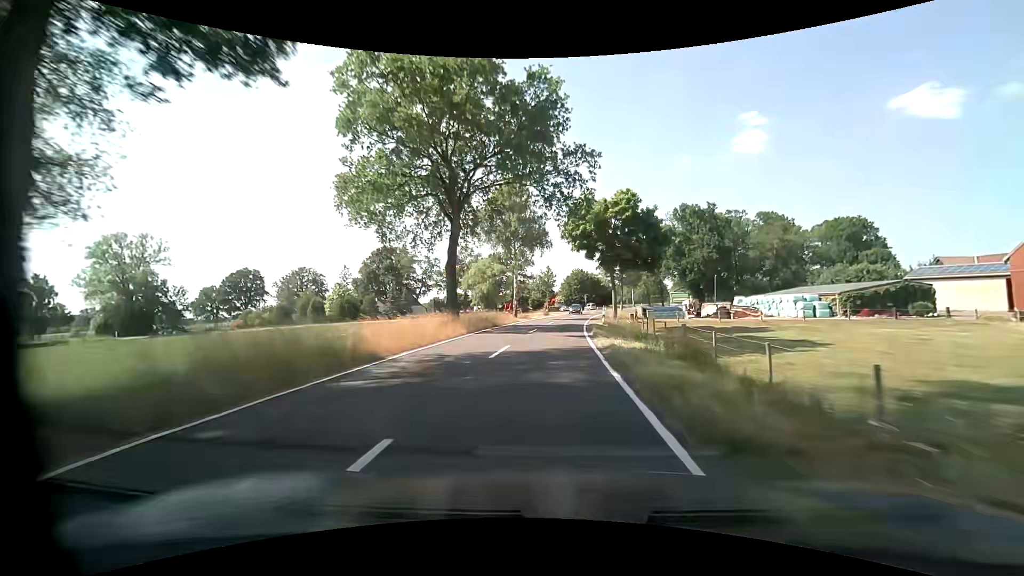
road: tertiary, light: Day
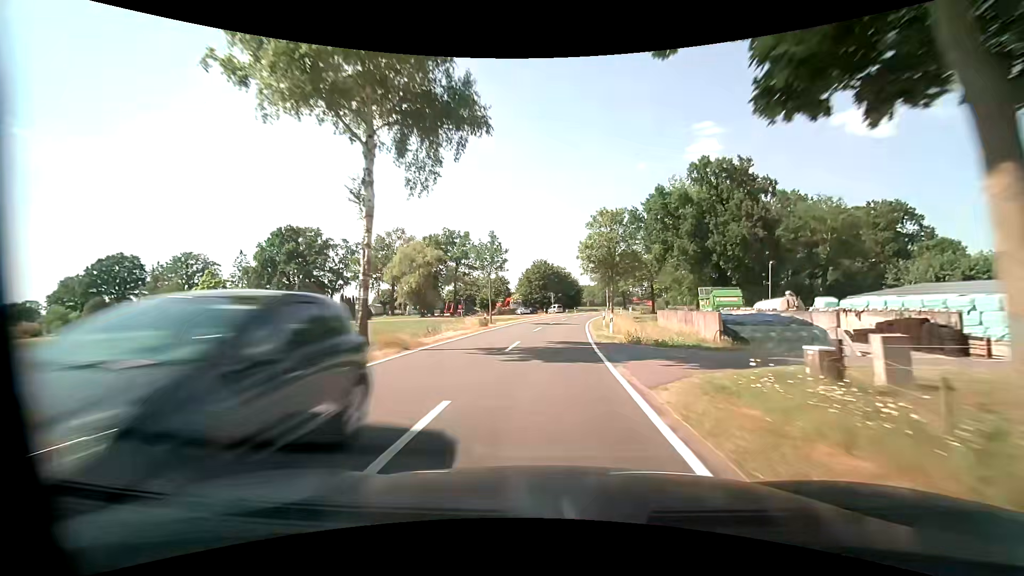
(+1.2, +33.8) m; +4°
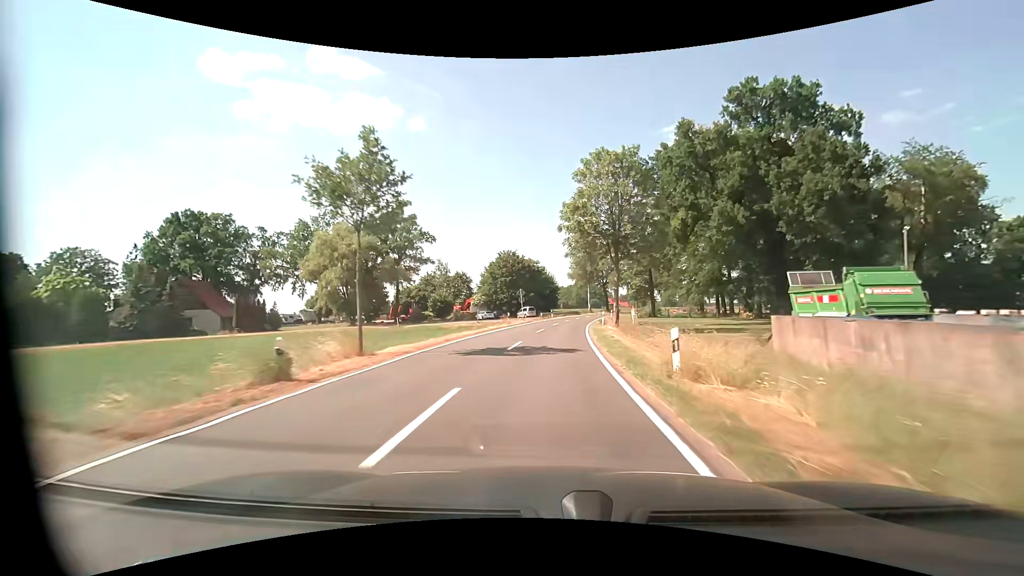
(+0.7, +22.5) m; +3°
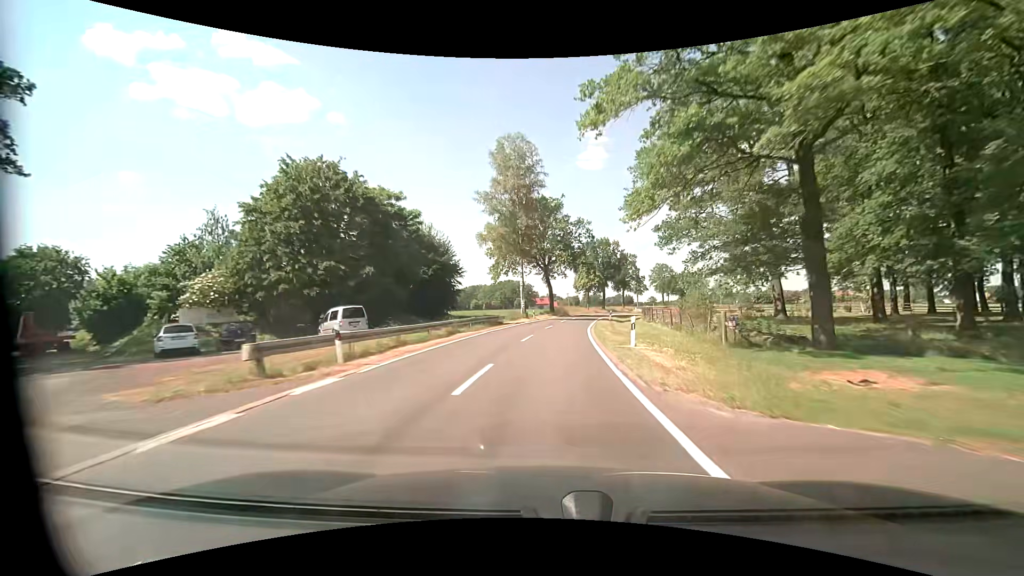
(+4.1, +56.2) m; +8°
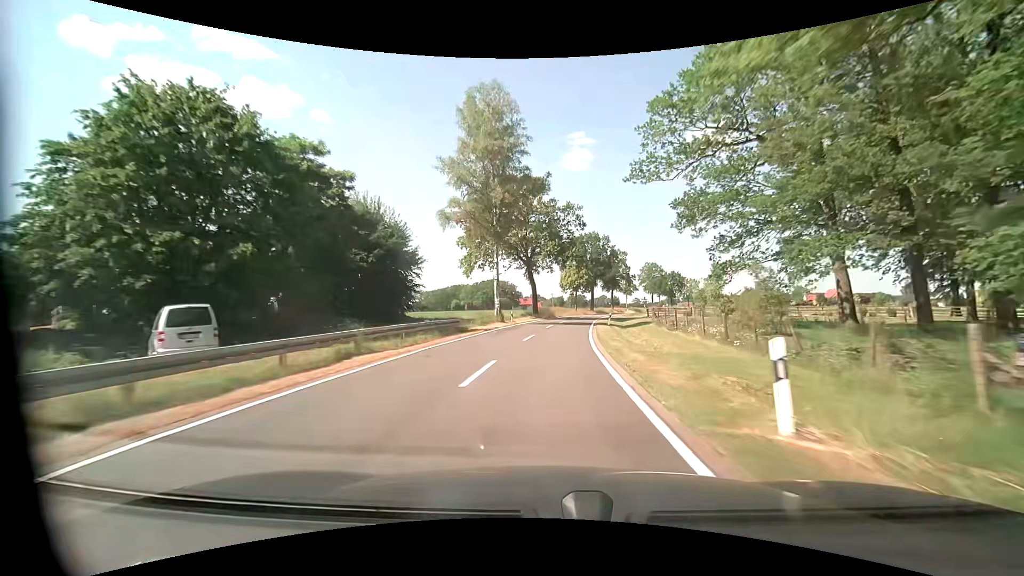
(+0.3, +11.3) m; +2°
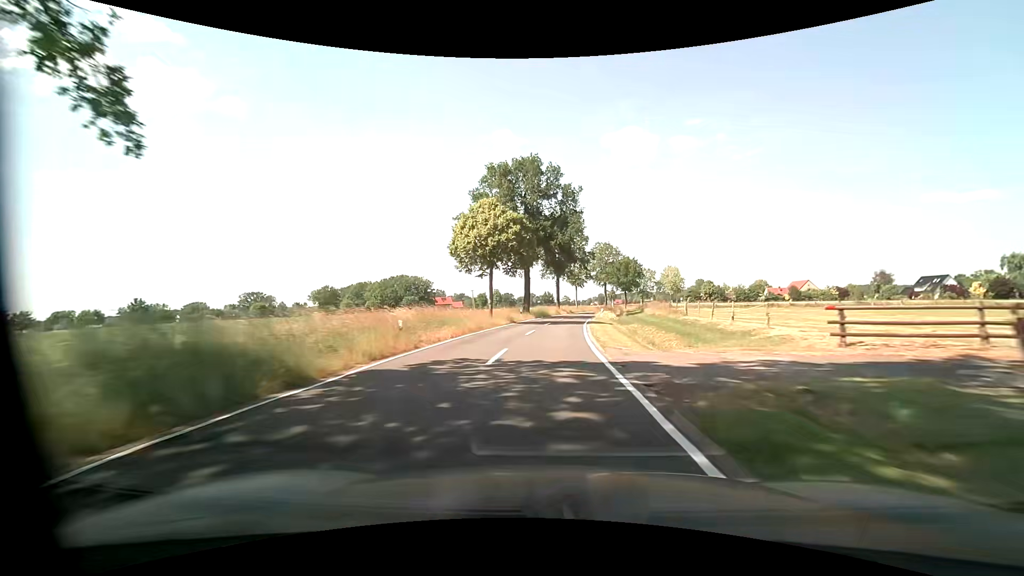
(+4.4, +56.3) m; +8°
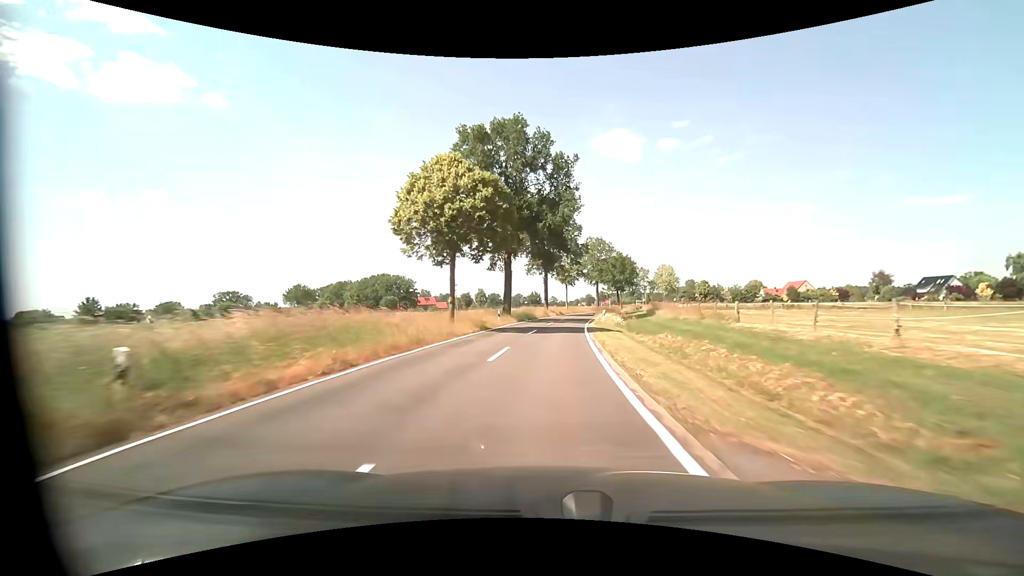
(+0.1, +11.3) m; +2°
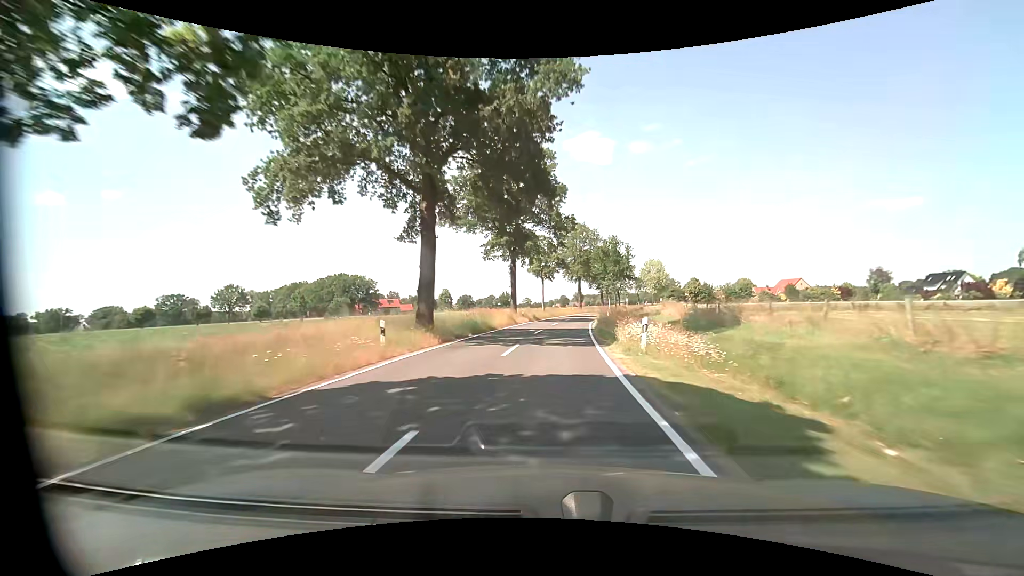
(+0.5, +22.7) m; +3°
(0, +10) (0, +20) (+1, +30) (+2, +40) (+3, +50) (+5, +60) (+6, +70) (+8, +79) (+10, +89) (+13, +99) m
